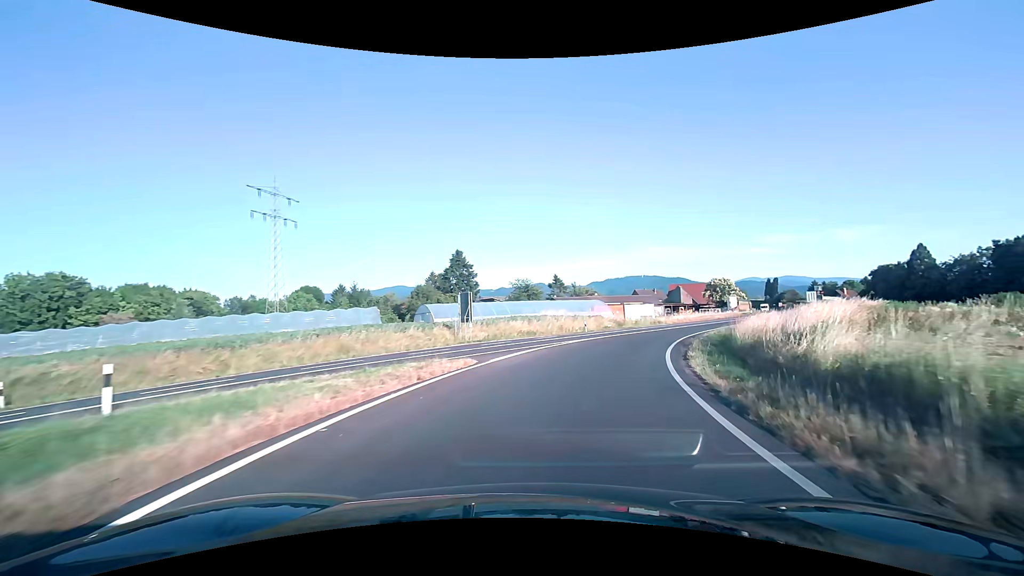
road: trunk_link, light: Day
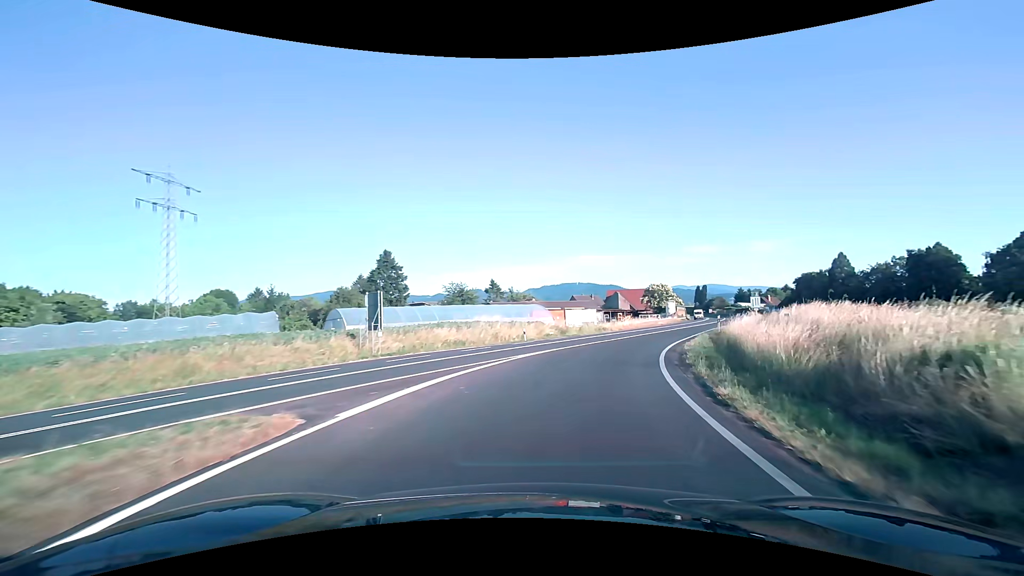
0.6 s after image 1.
(+0.5, +7.8) m; +7°
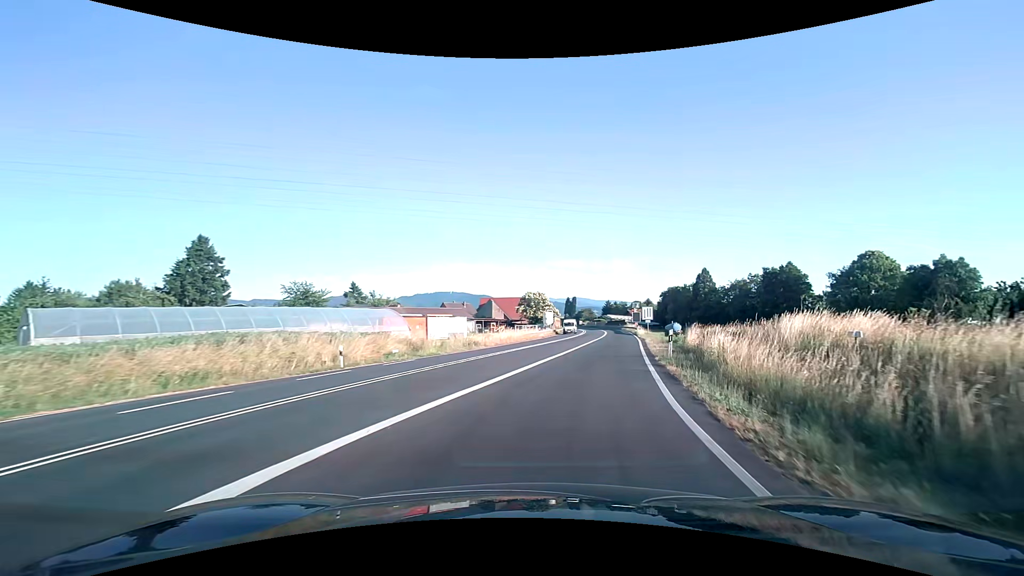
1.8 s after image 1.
(+2.0, +15.6) m; +14°
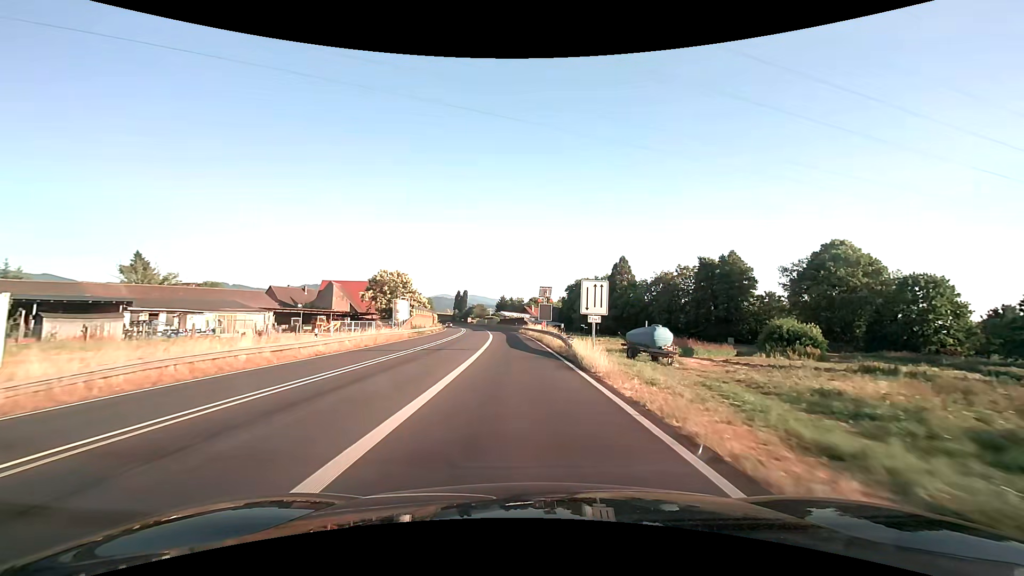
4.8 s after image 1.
(+7.2, +41.4) m; +12°
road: trunk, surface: asphalt
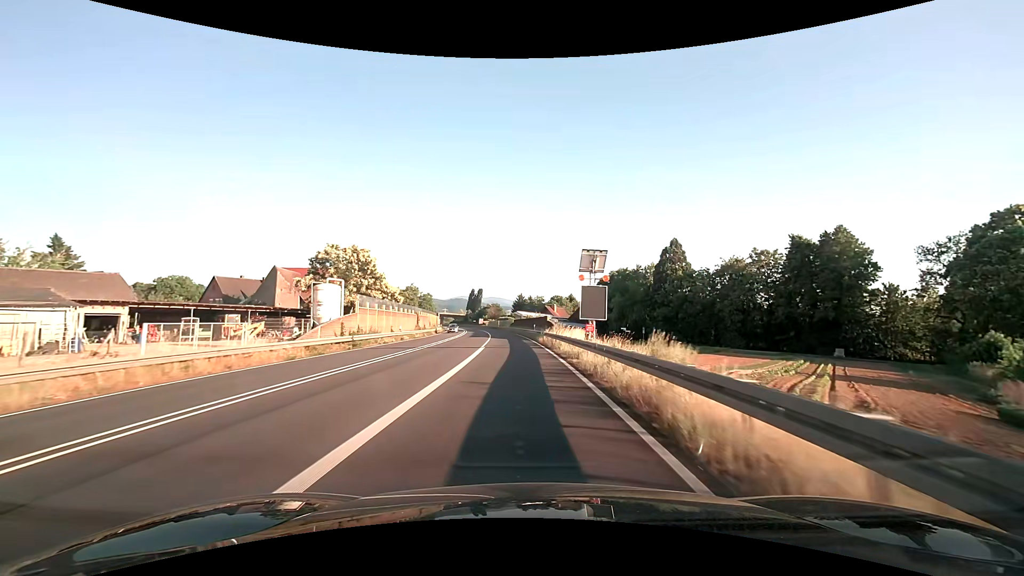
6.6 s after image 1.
(-0.4, +29.1) m; -2°
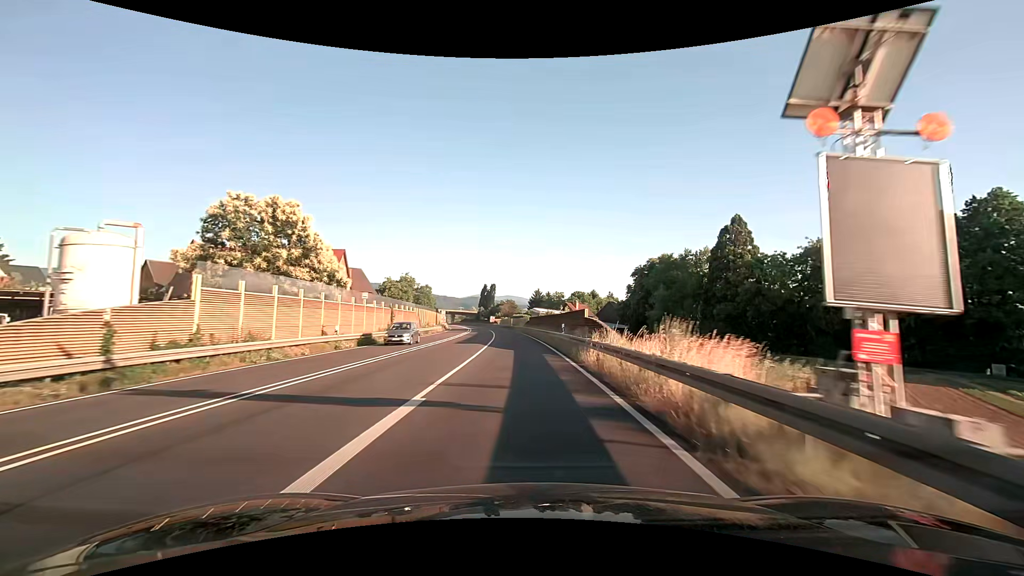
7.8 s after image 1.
(-0.4, +20.9) m; -2°
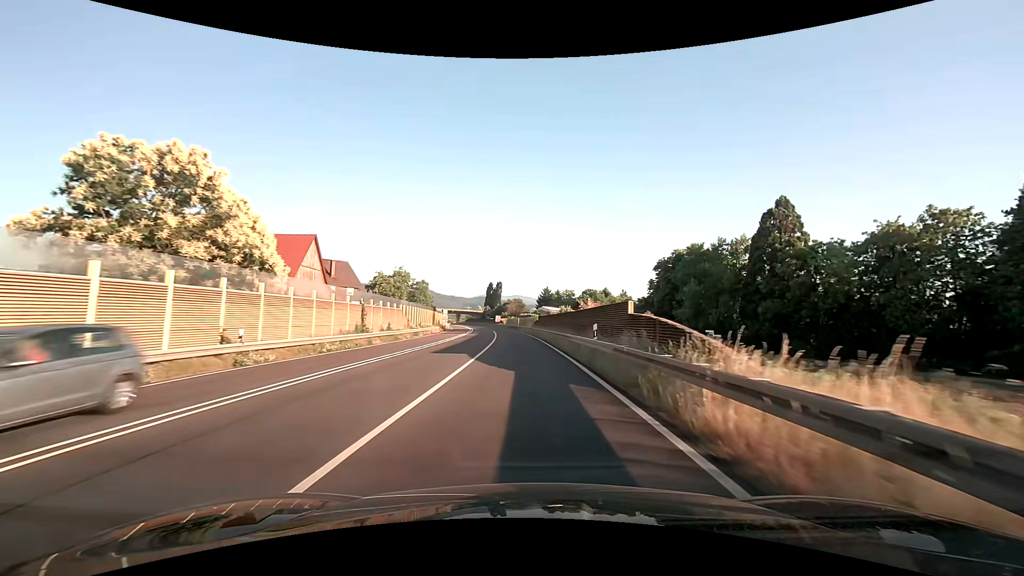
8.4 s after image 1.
(-0.1, +10.9) m; -1°
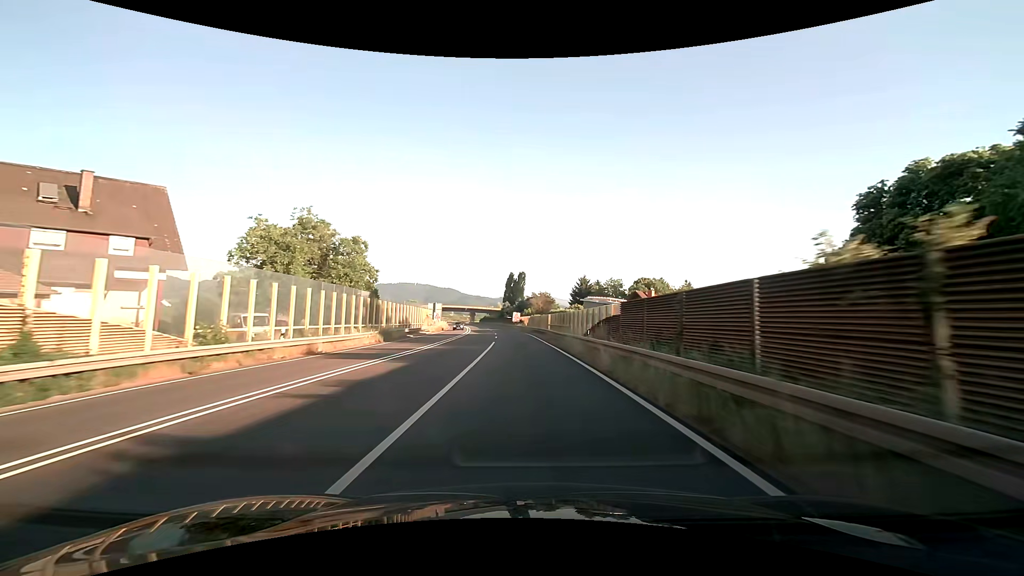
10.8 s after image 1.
(-1.3, +46.0) m; -3°
(0, +10) (0, +20) (0, +30) (-1, +40) (-1, +50) (-2, +60) (-3, +70) (-4, +80) (-5, +90) (-6, +100) m
